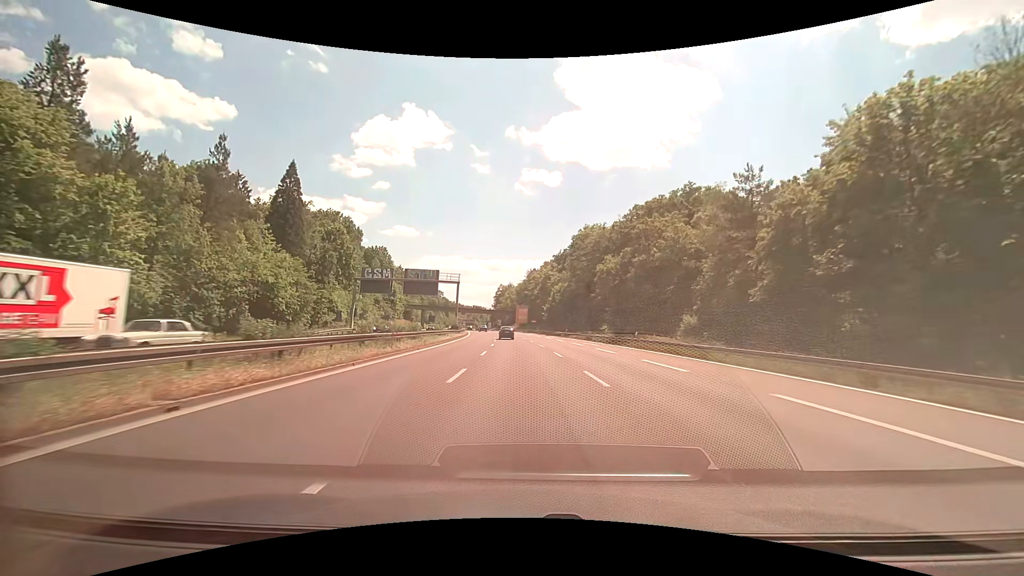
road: trunk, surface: asphalt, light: Day
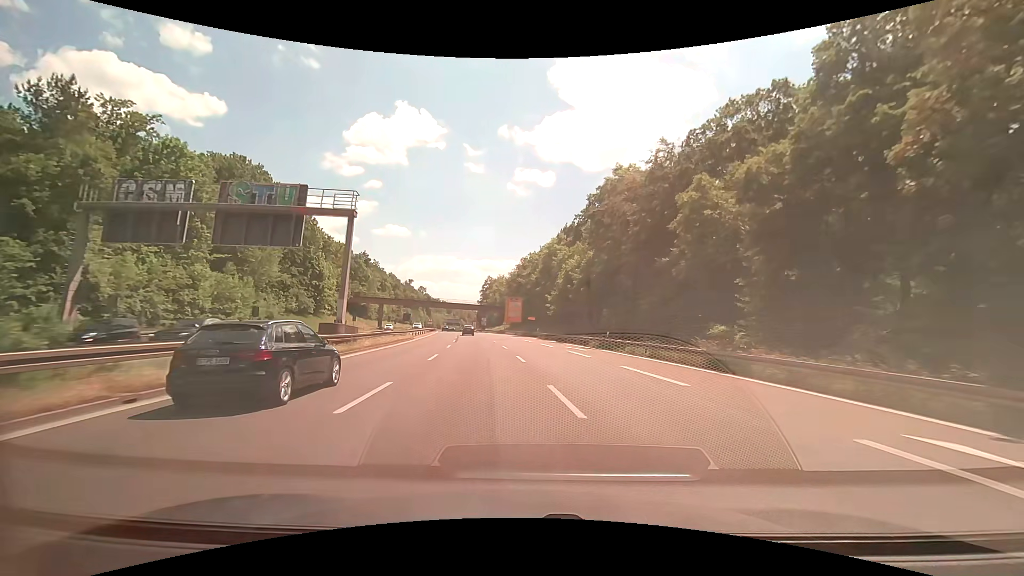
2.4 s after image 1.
(-0.3, +40.7) m; +1°
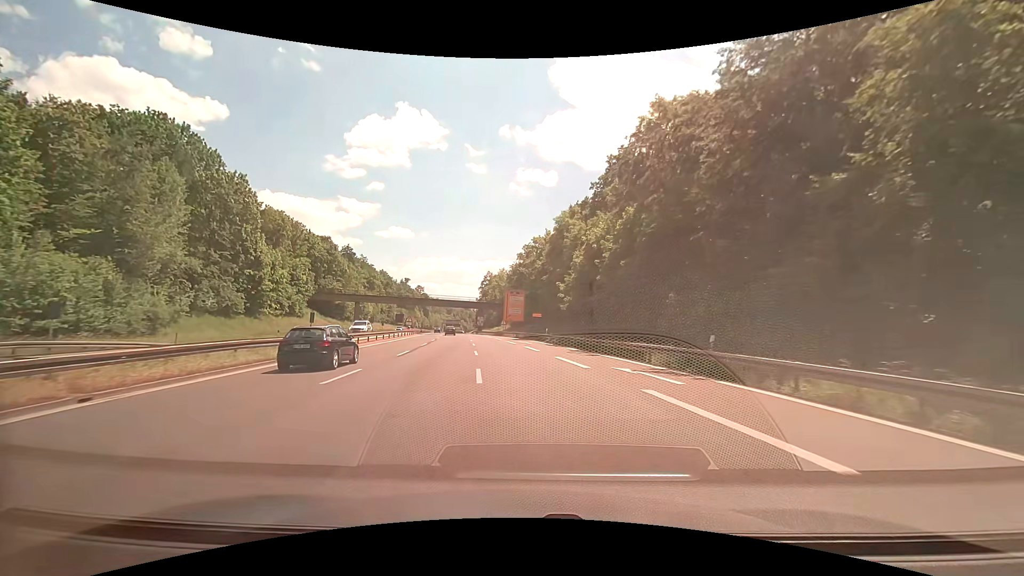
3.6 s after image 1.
(+0.1, +19.8) m; 0°
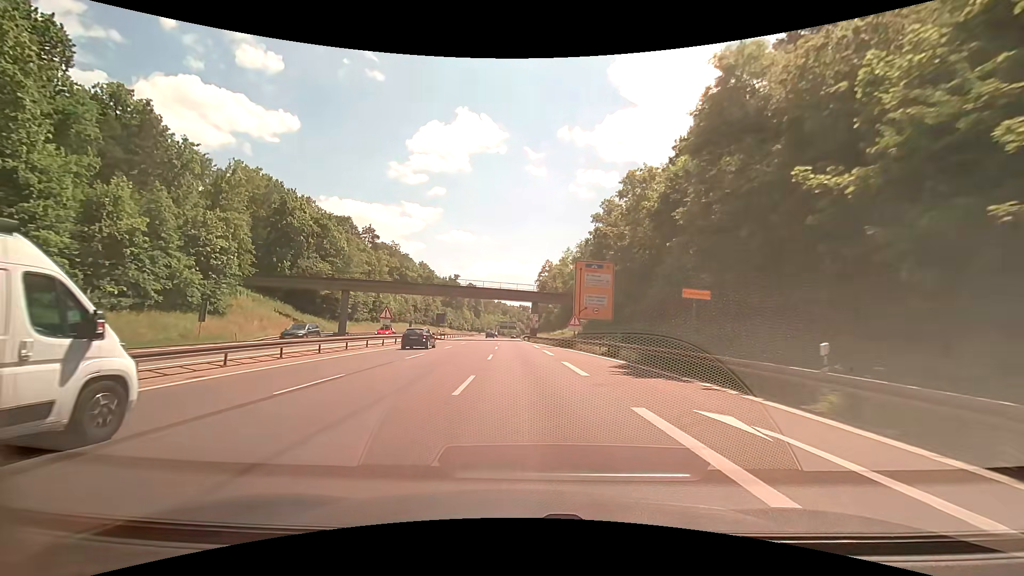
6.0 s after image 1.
(-2.5, +38.2) m; -7°
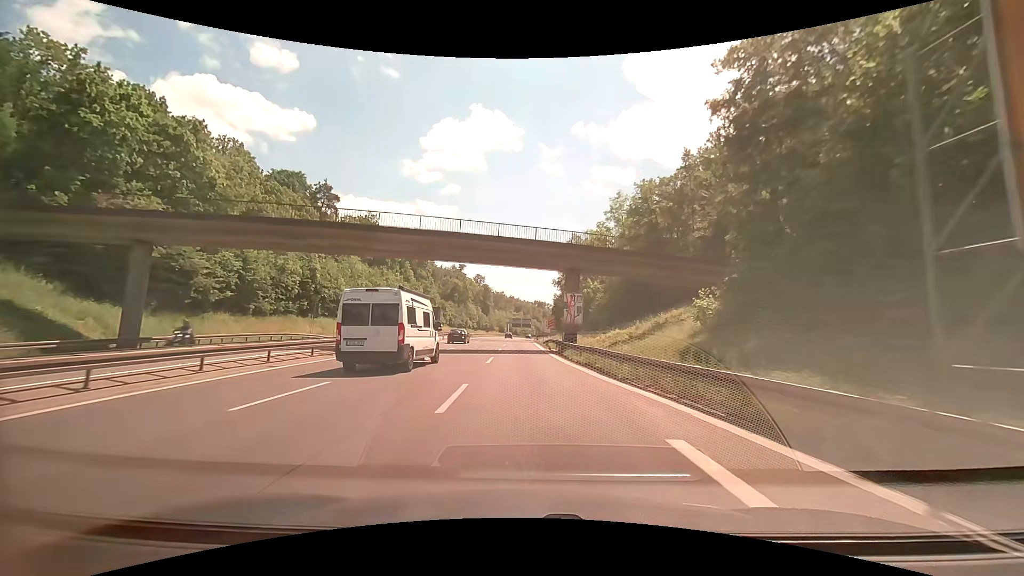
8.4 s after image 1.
(-0.9, +38.6) m; -1°
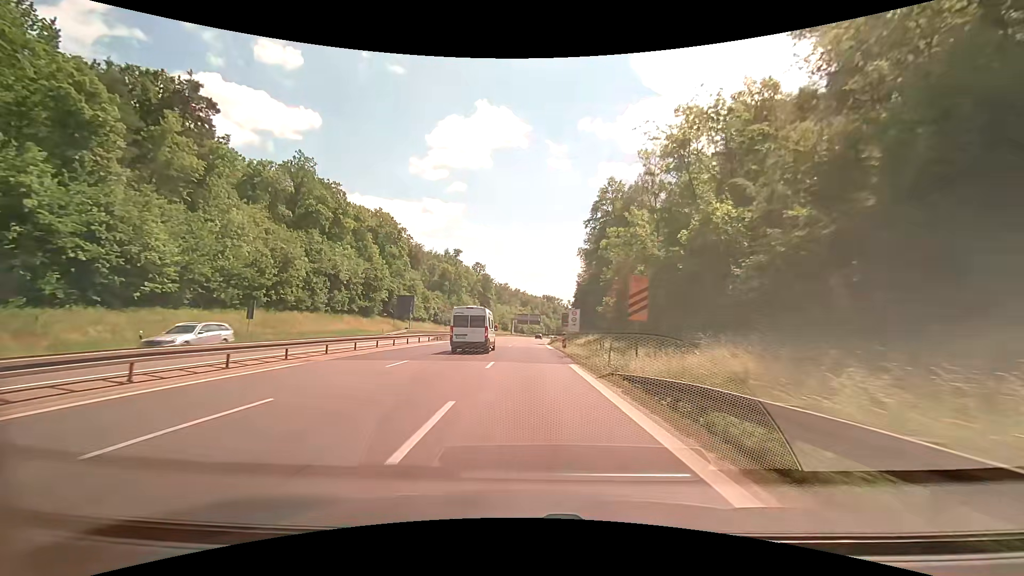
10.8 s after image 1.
(-0.7, +39.4) m; -1°
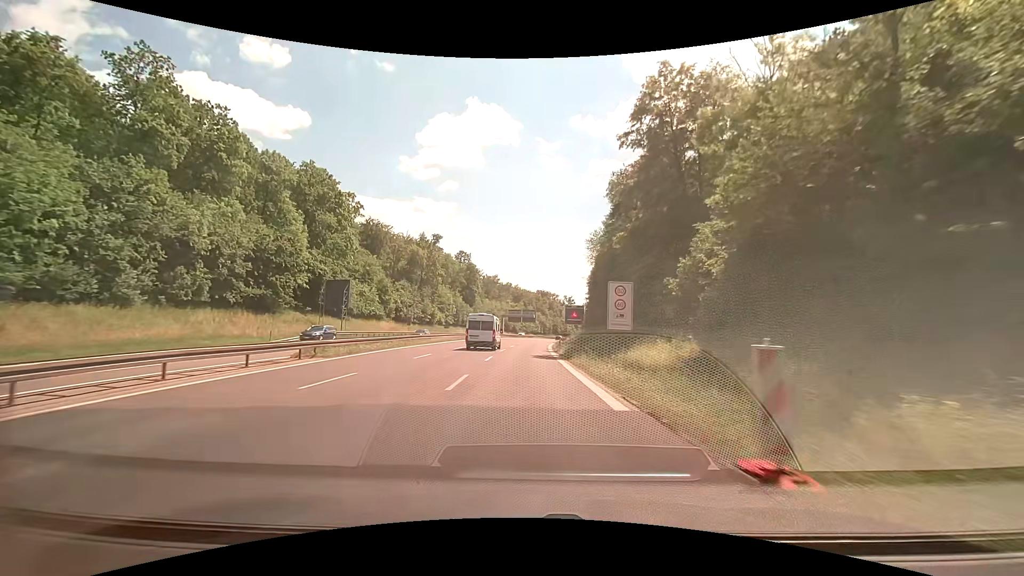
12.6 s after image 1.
(+0.2, +30.8) m; +1°
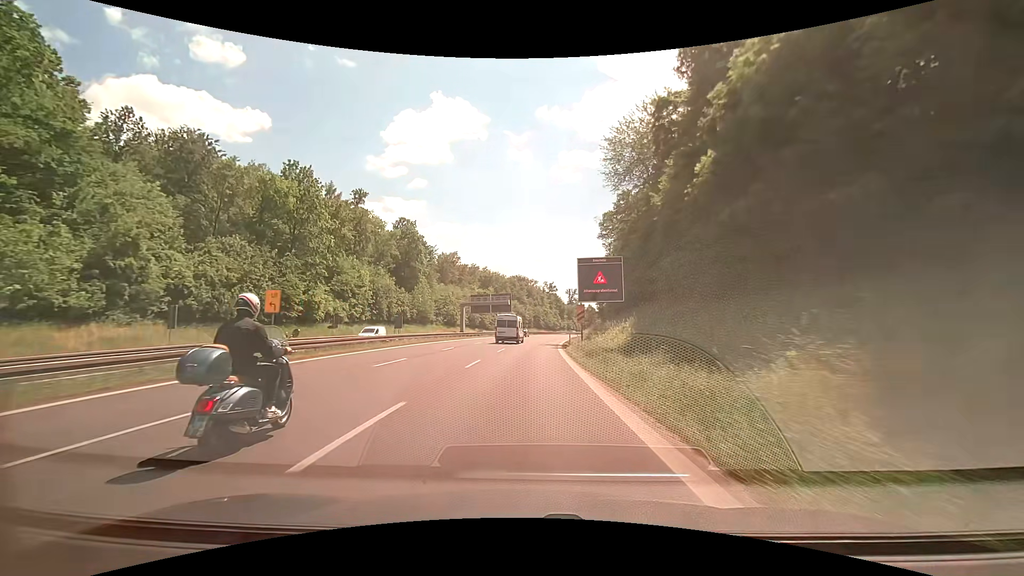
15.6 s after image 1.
(+1.0, +54.4) m; +3°
(0, +10) (0, +20) (0, +30) (+1, +40) (+1, +50) (+2, +60) (+3, +70) (+5, +80) (+6, +90) (+8, +100) m
